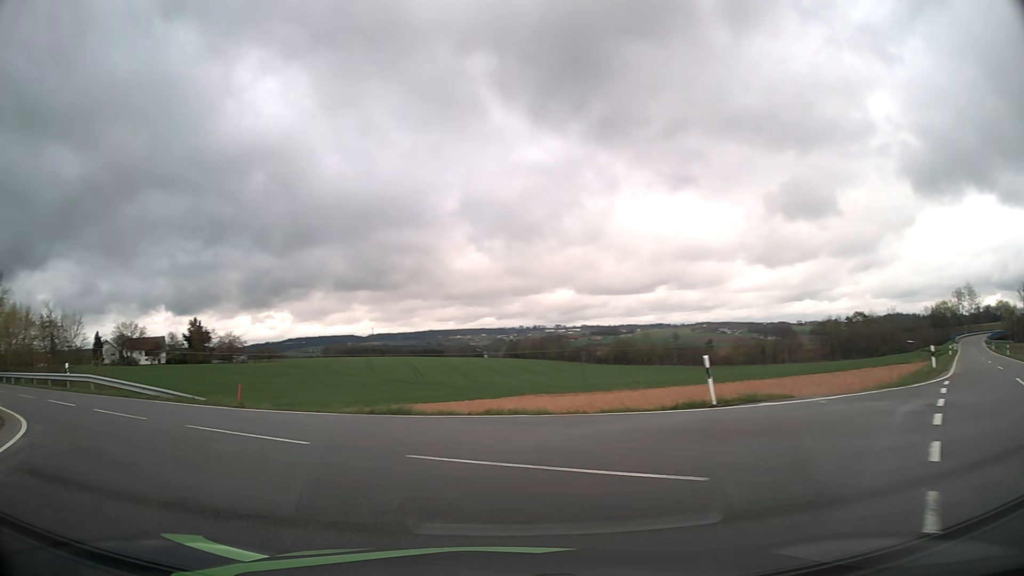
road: tertiary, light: Day
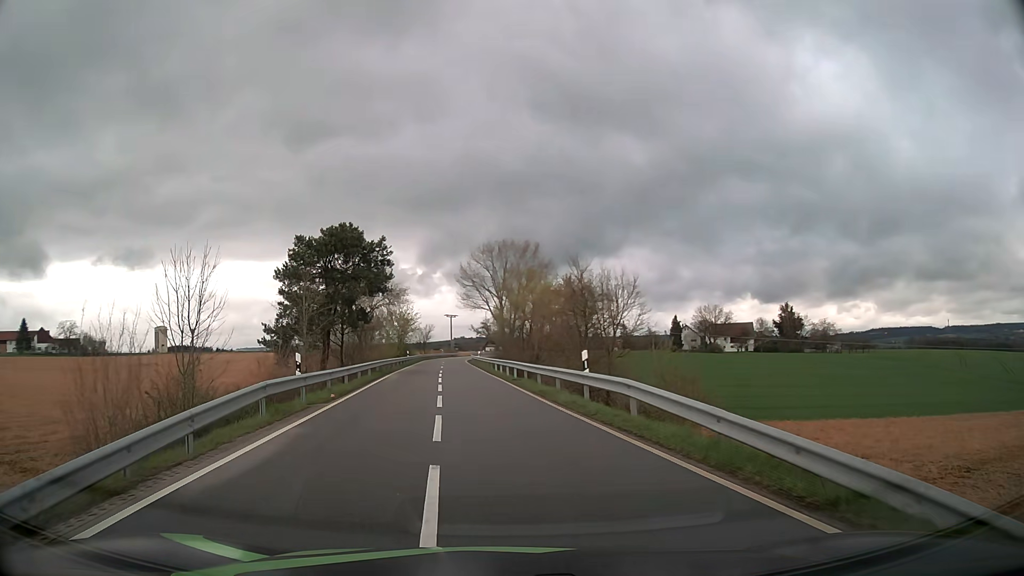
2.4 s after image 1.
(-8.8, +15.5) m; -51°
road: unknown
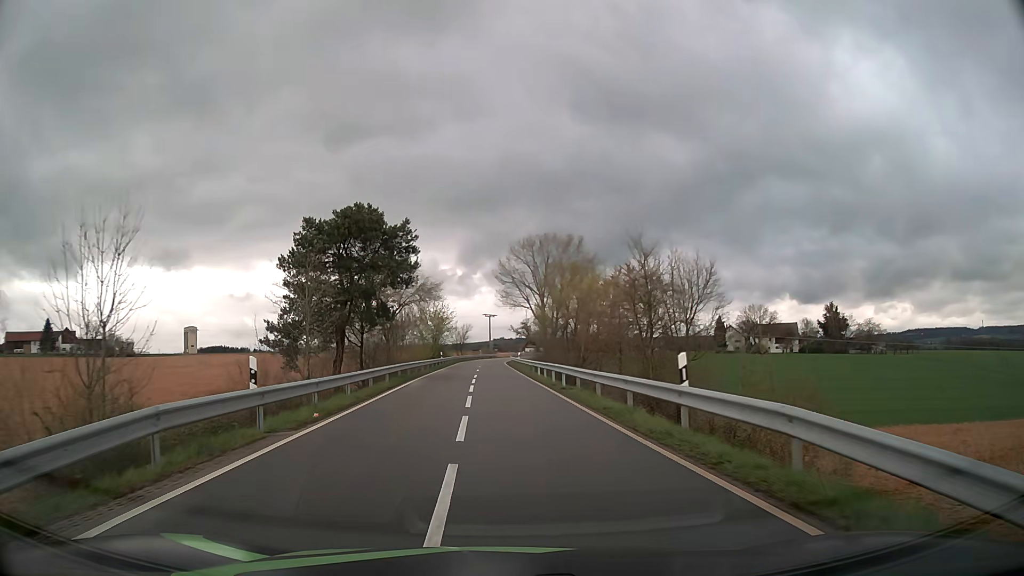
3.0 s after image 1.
(-0.2, +5.9) m; -3°
(0, +10) (-1, +20) (-1, +30) (-1, +40) (-2, +50) (-2, +60) (-3, +70) (-3, +80) (-3, +90) (-2, +100) m
